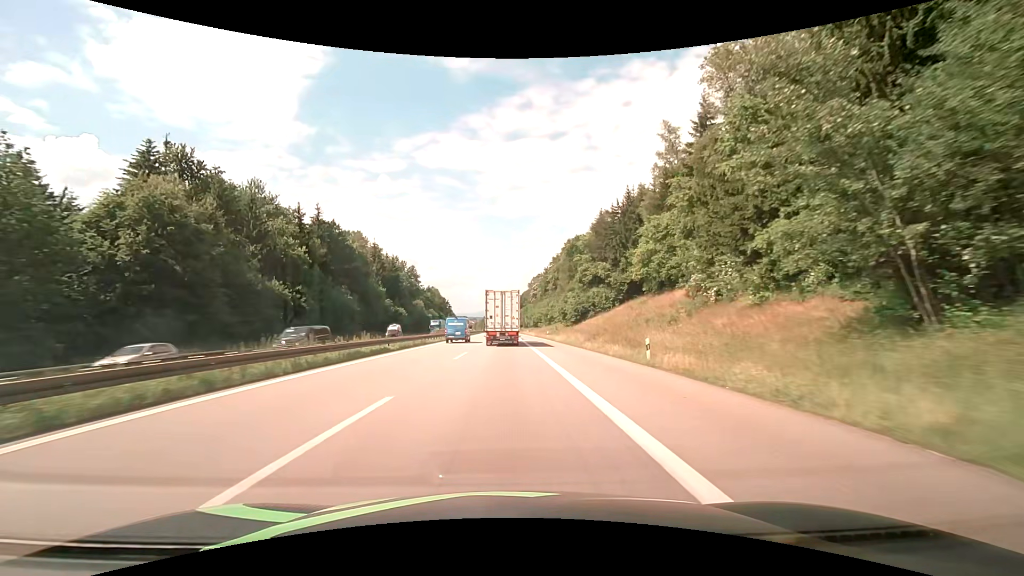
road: motorway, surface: asphalt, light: Day
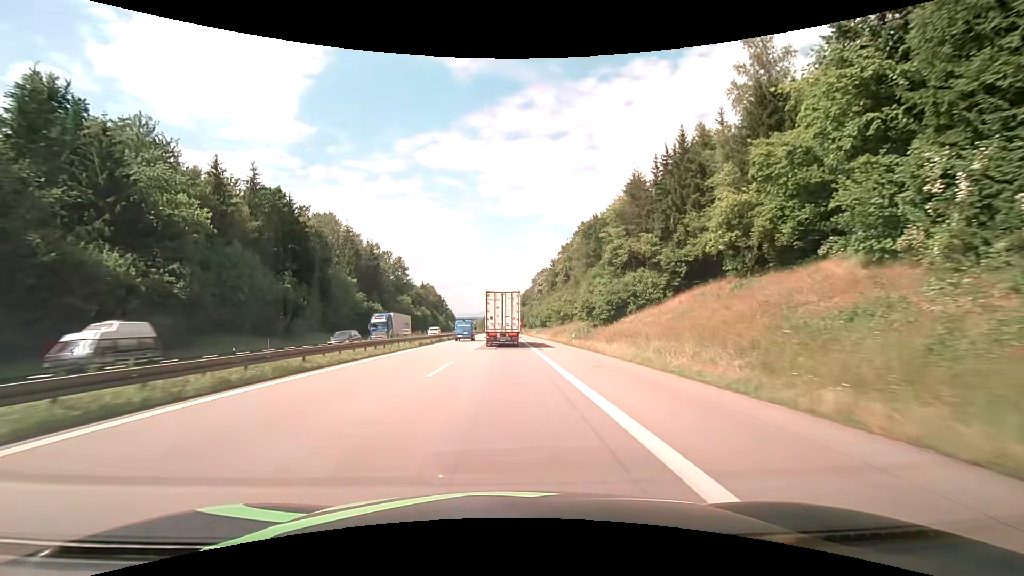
(-0.3, +25.4) m; 0°
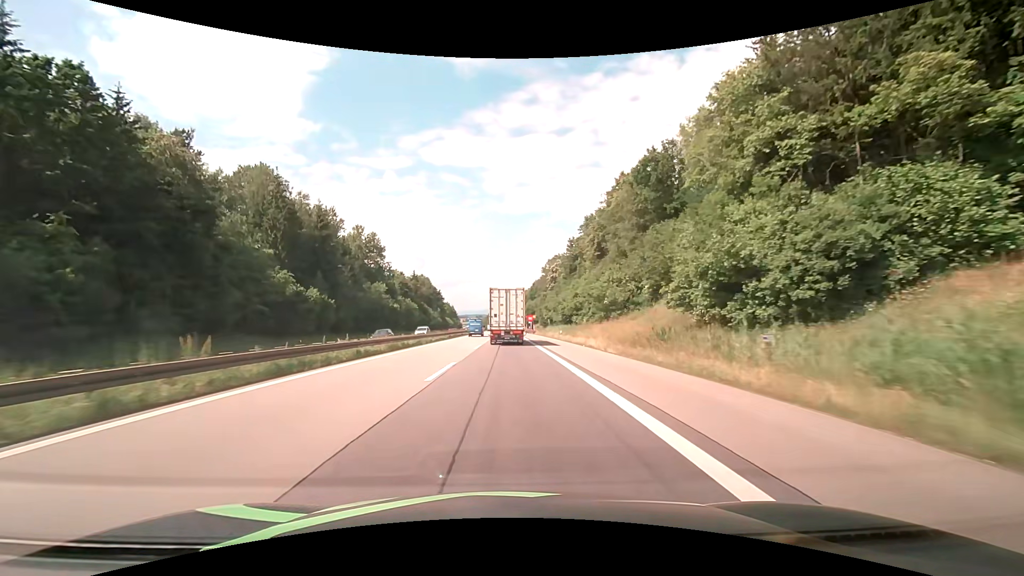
(-0.4, +37.6) m; -1°
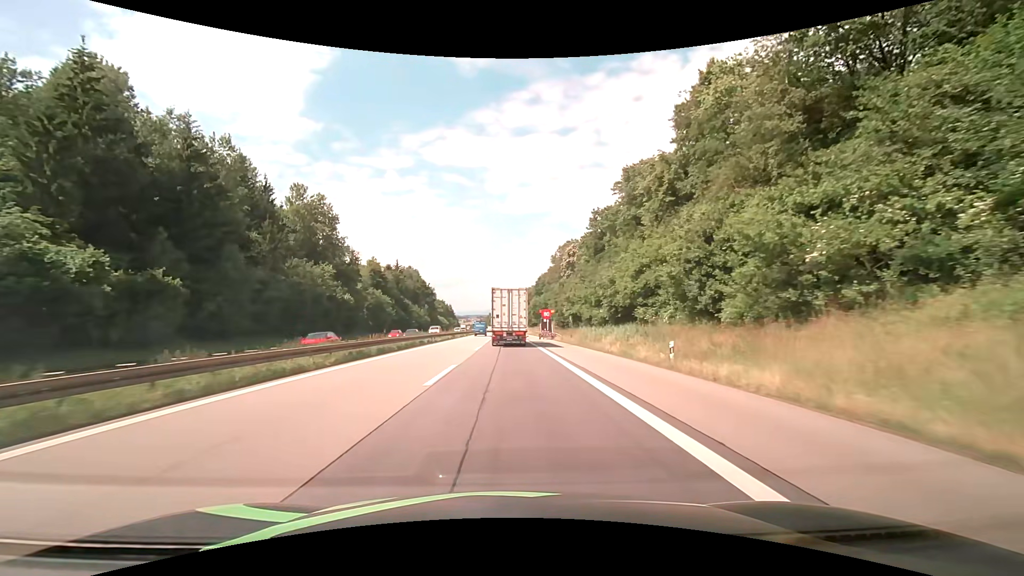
(+0.2, +36.7) m; 0°
(0, +10) (0, +20) (0, +30) (0, +40) (0, +50) (0, +60) (0, +70) (0, +80) (0, +90) (0, +100) m
